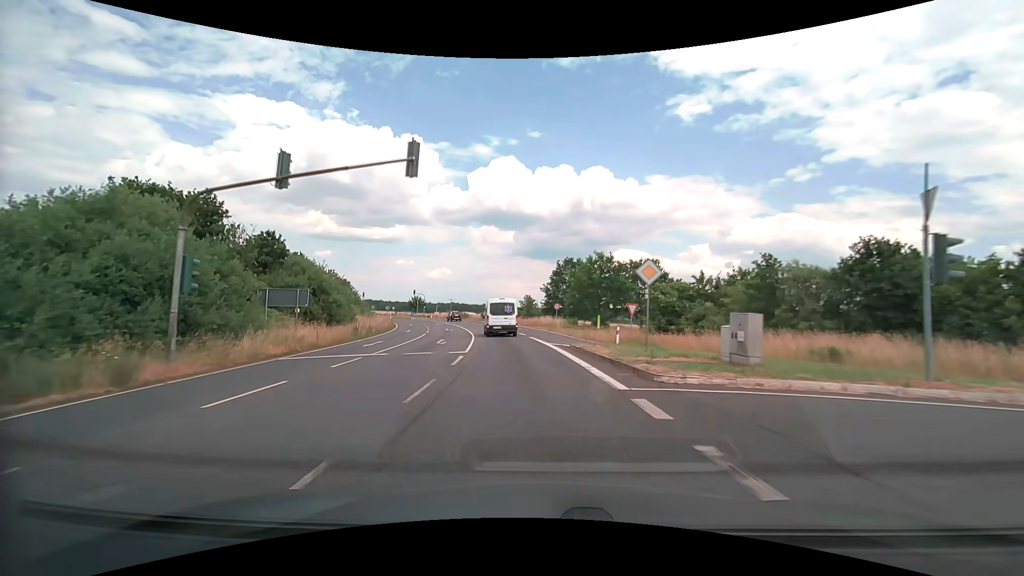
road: secondary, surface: asphalt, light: Day
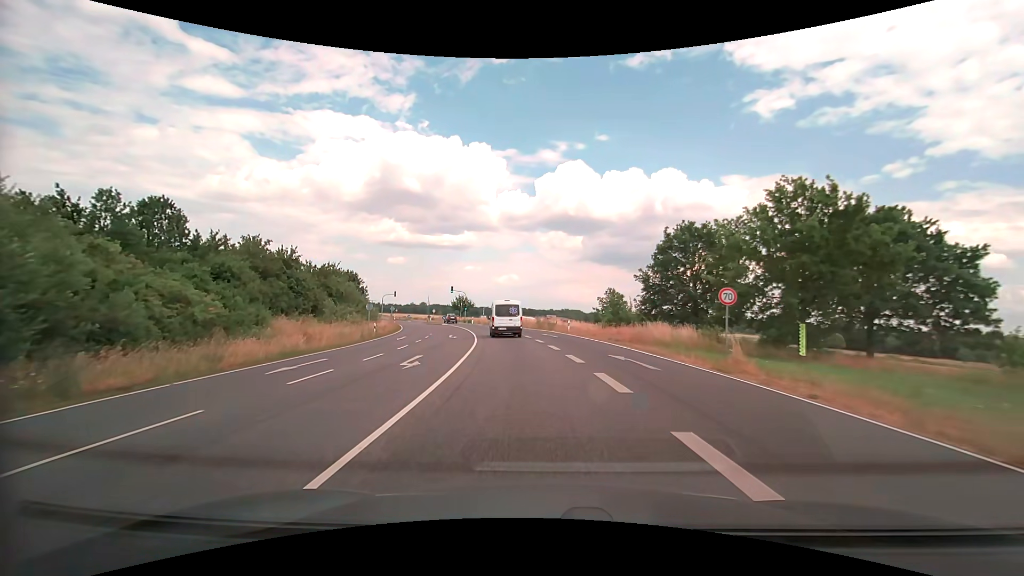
(-2.1, +31.6) m; -7°
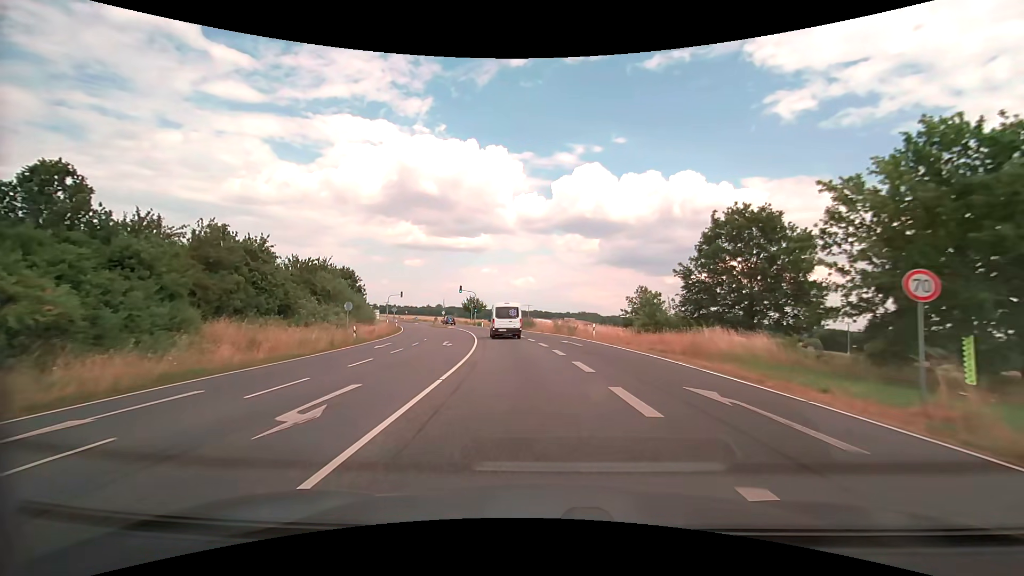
(-0.1, +8.0) m; -2°
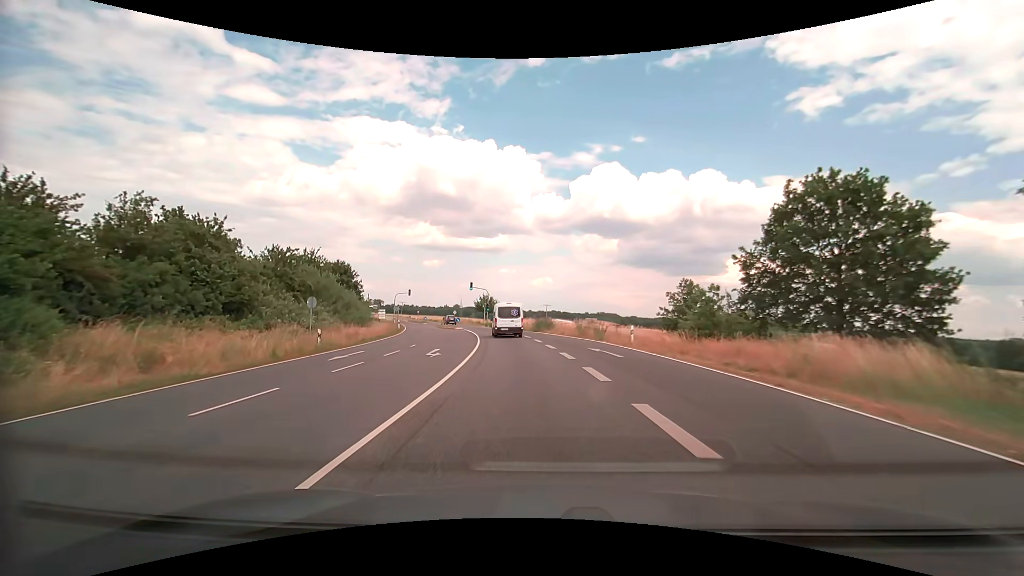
(-0.1, +8.0) m; -2°
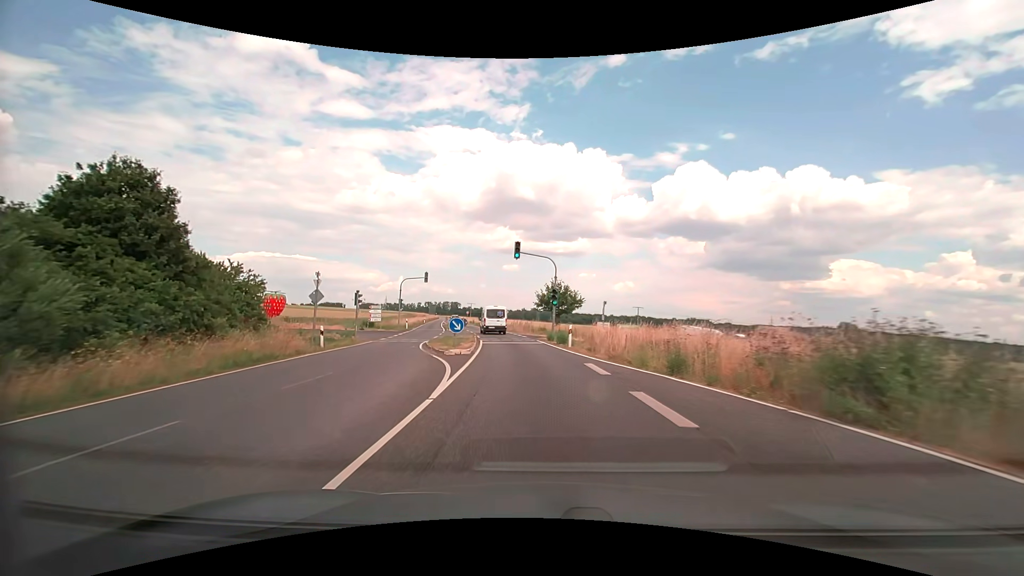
(-3.4, +41.1) m; -9°
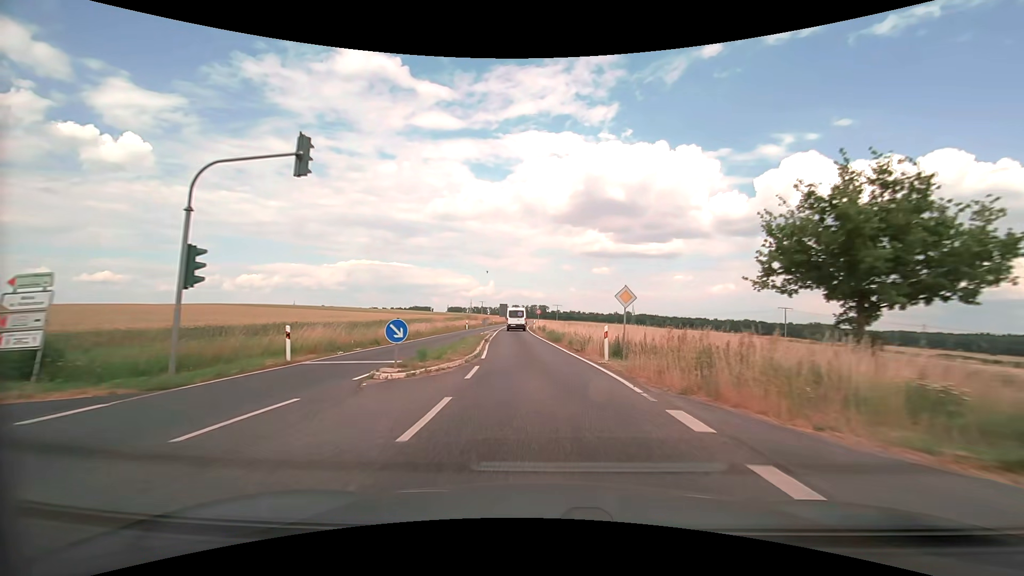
(-4.2, +43.9) m; -10°
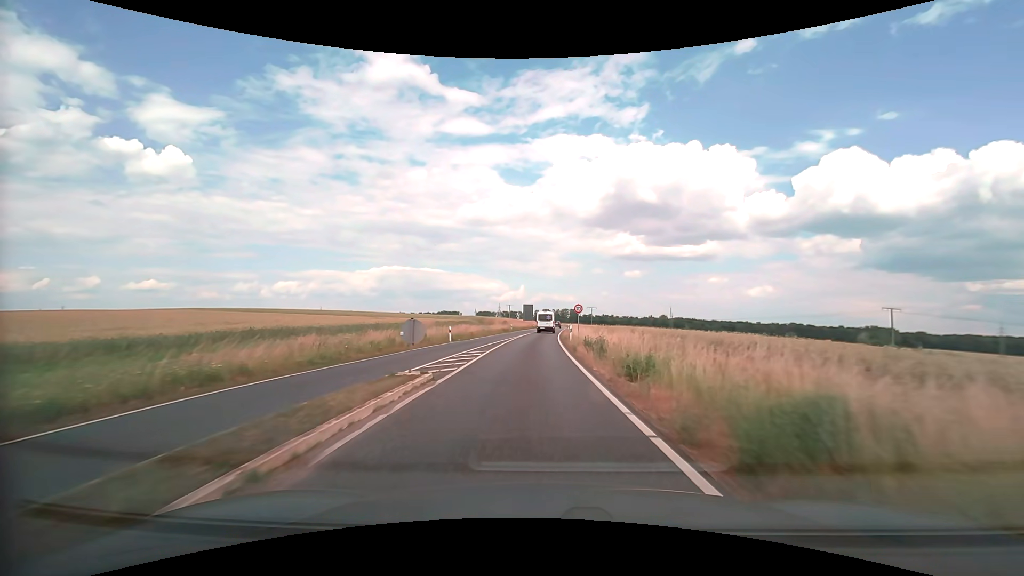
(-0.8, +28.0) m; -4°
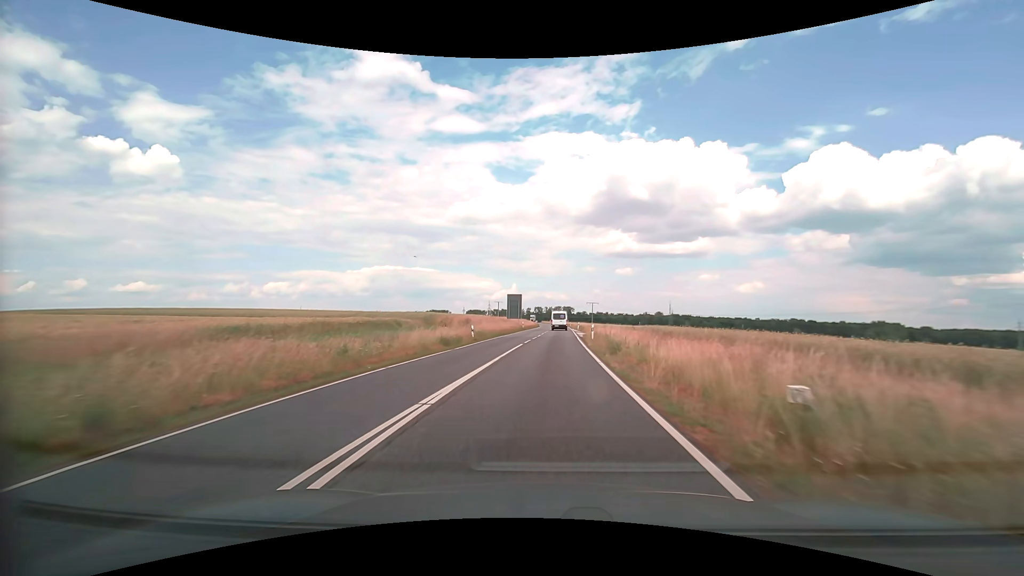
(-0.2, +38.8) m; +1°
(0, +10) (0, +20) (+1, +30) (+1, +40) (+1, +50) (+2, +60) (+2, +70) (+3, +80) (+3, +90) (+4, +100) m
